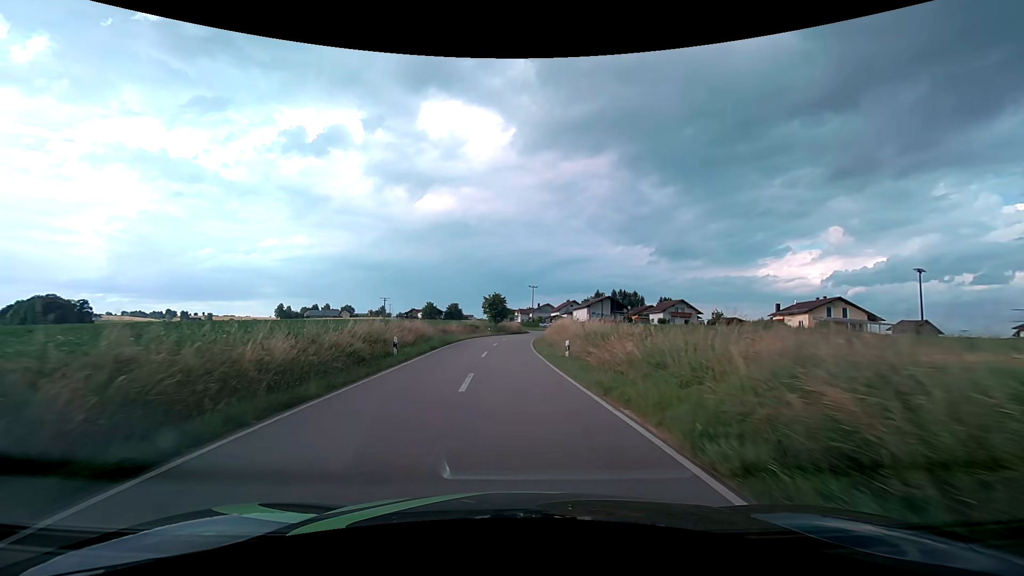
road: tertiary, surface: asphalt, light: Day
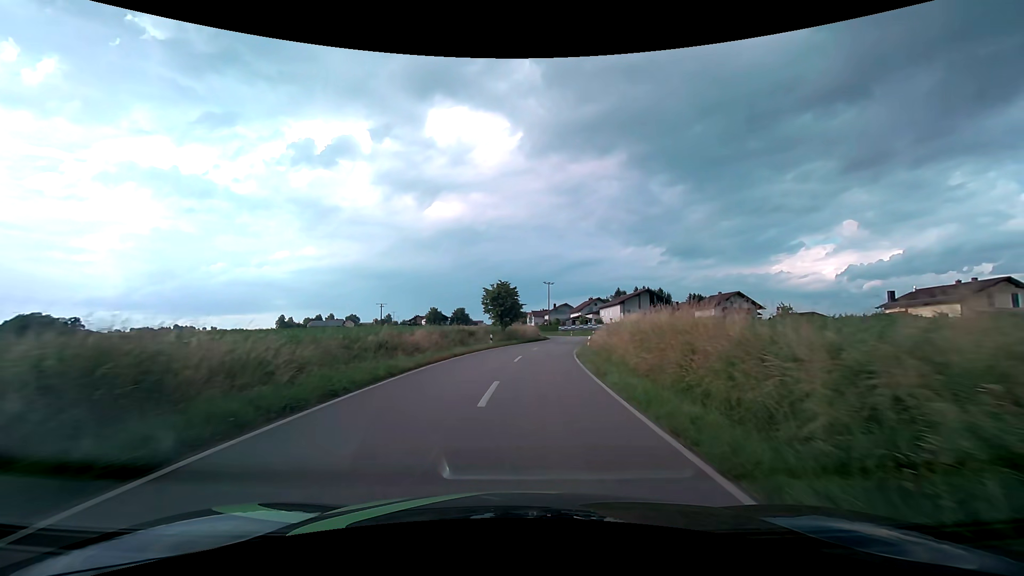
(-0.8, +25.6) m; -1°
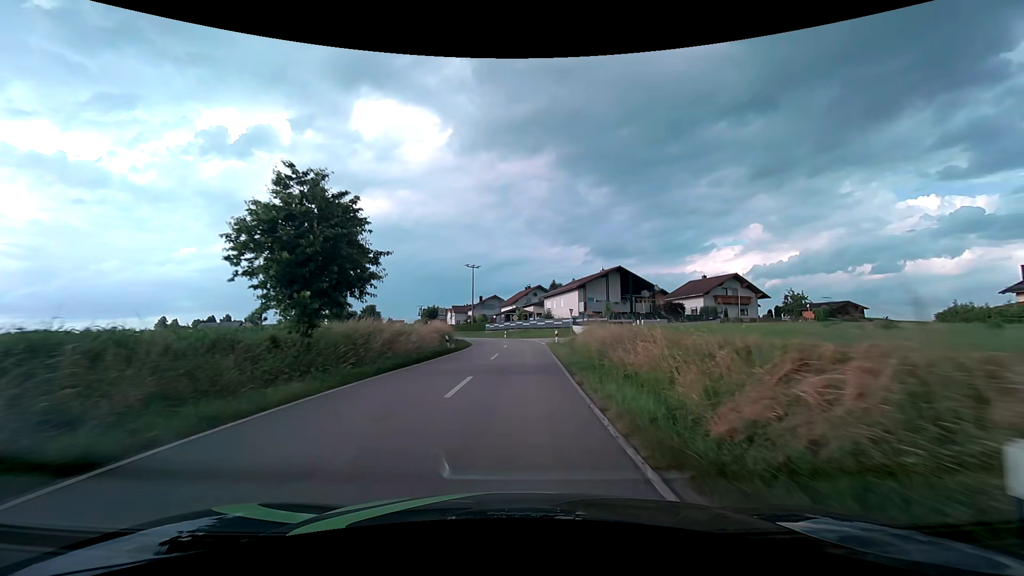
(+2.4, +34.6) m; +8°
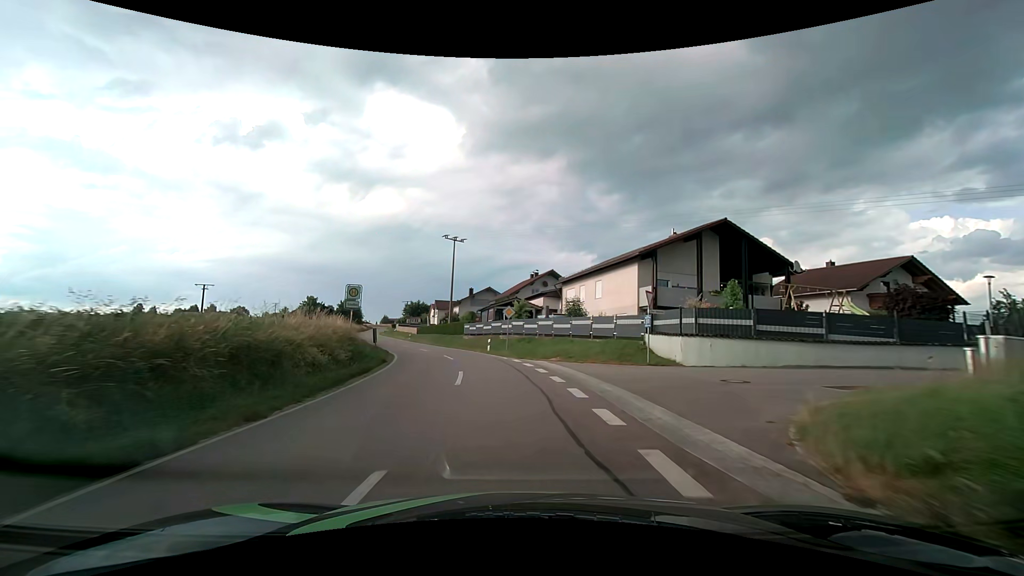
(+0.5, +32.5) m; 0°
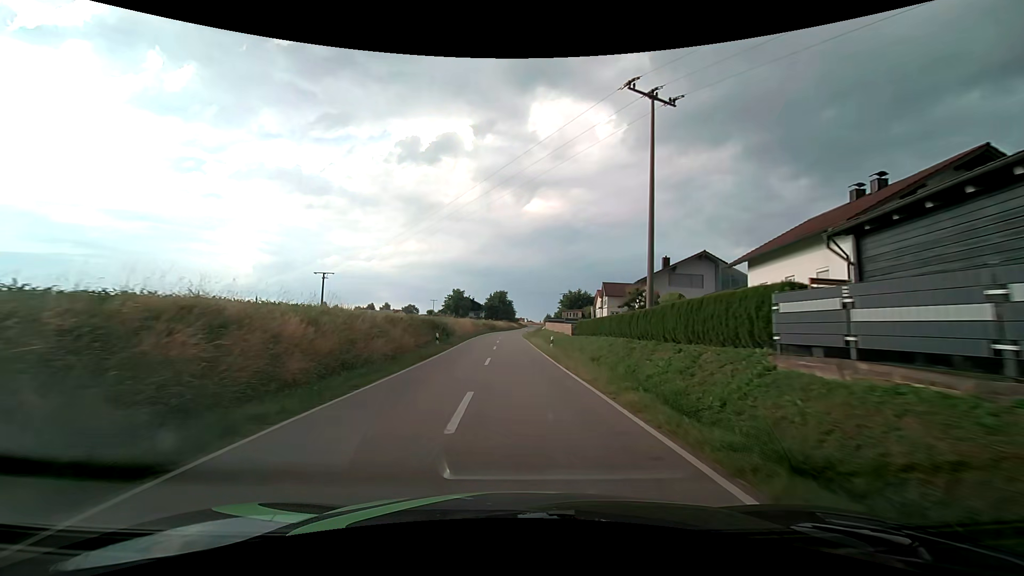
(-6.6, +41.0) m; -19°
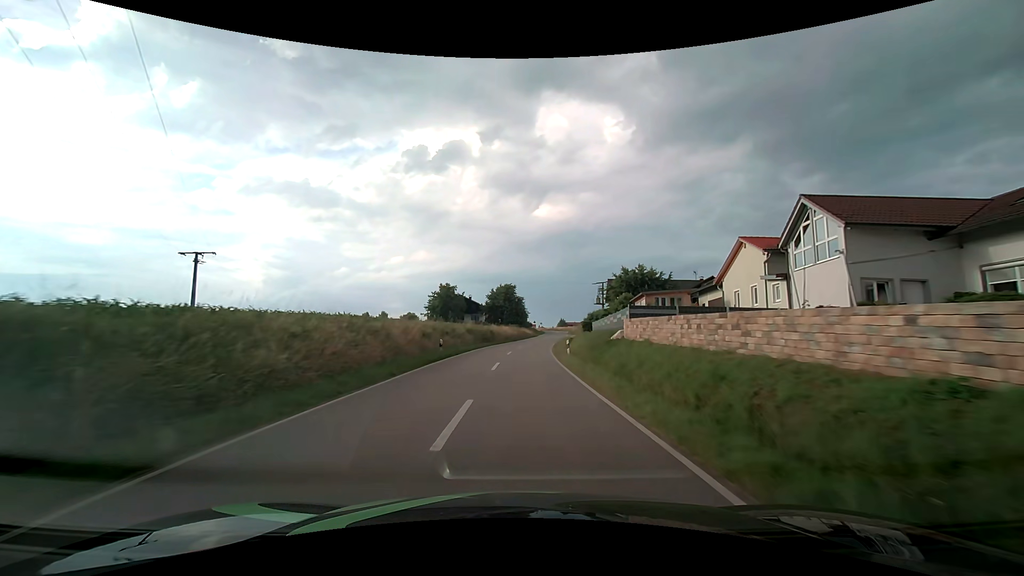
(-0.7, +48.8) m; -1°
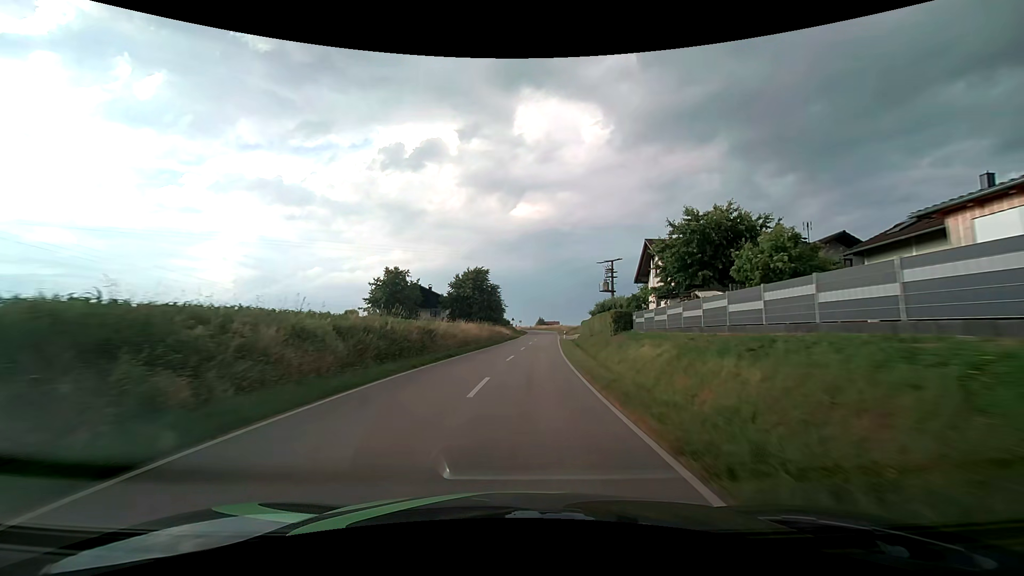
(+0.5, +31.5) m; +3°
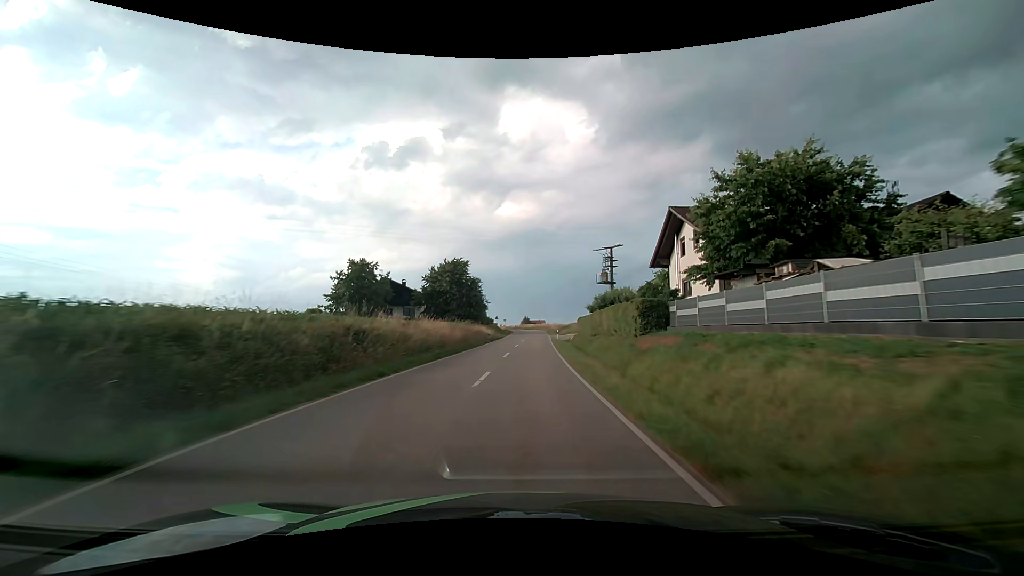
(+0.2, +10.7) m; +2°
(0, +10) (0, +20) (+1, +30) (+1, +40) (+2, +50) (+2, +60) (+3, +70) (+3, +80) (+3, +90) (+3, +100) m
